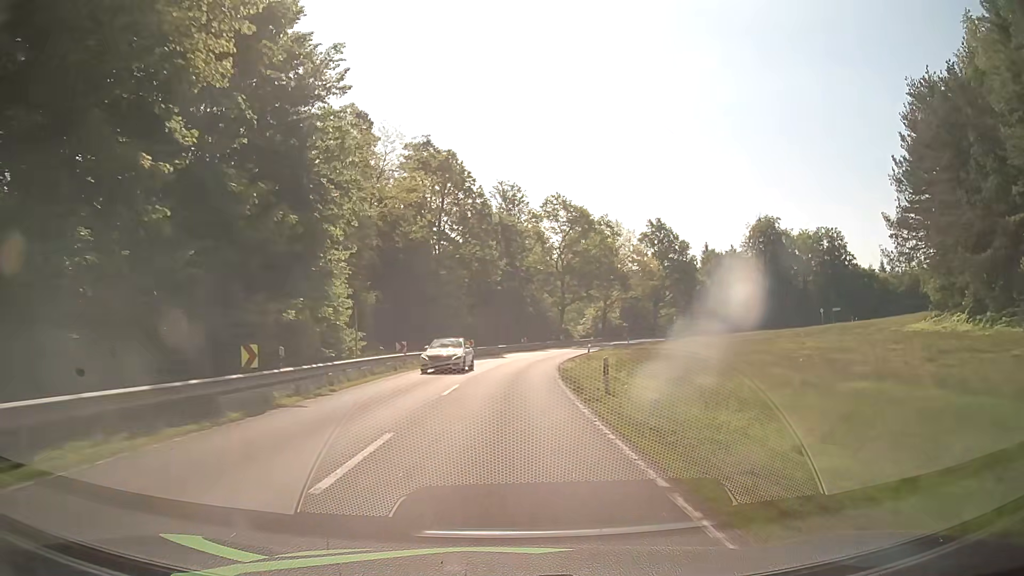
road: secondary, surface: asphalt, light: Day
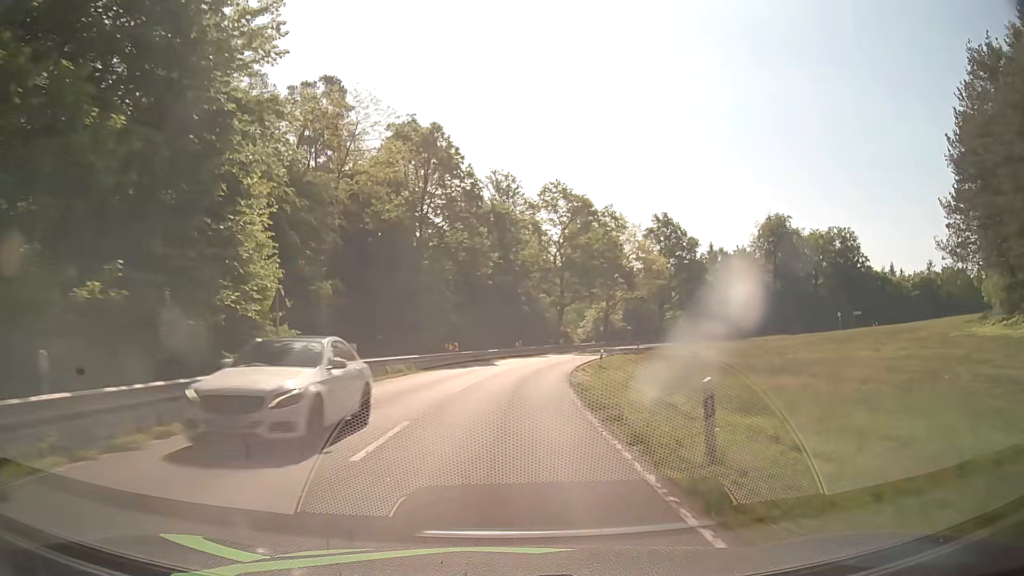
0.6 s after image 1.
(0.0, +9.5) m; 0°
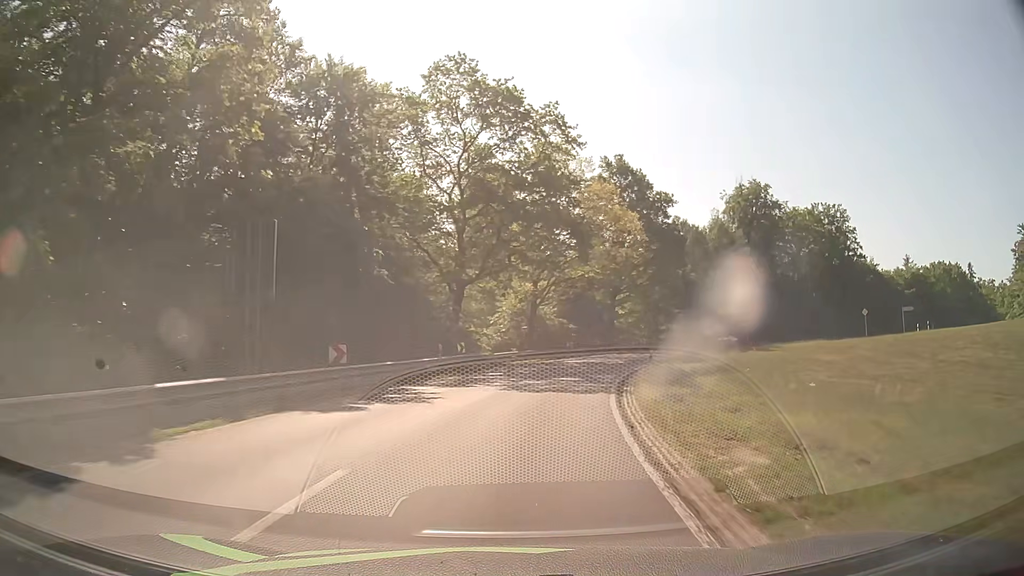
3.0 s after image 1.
(+2.5, +37.8) m; +9°
(0, +10) (+2, +20) (+4, +30) (+7, +39) (+11, +48) (+16, +57) (+23, +65) (+30, +72) (+37, +78) (+45, +85) m
